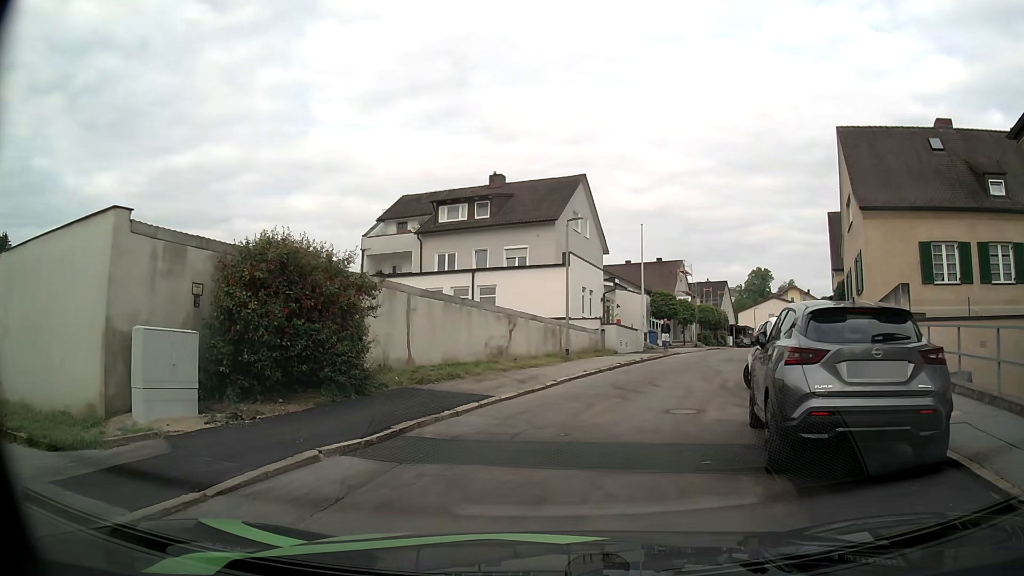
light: Day
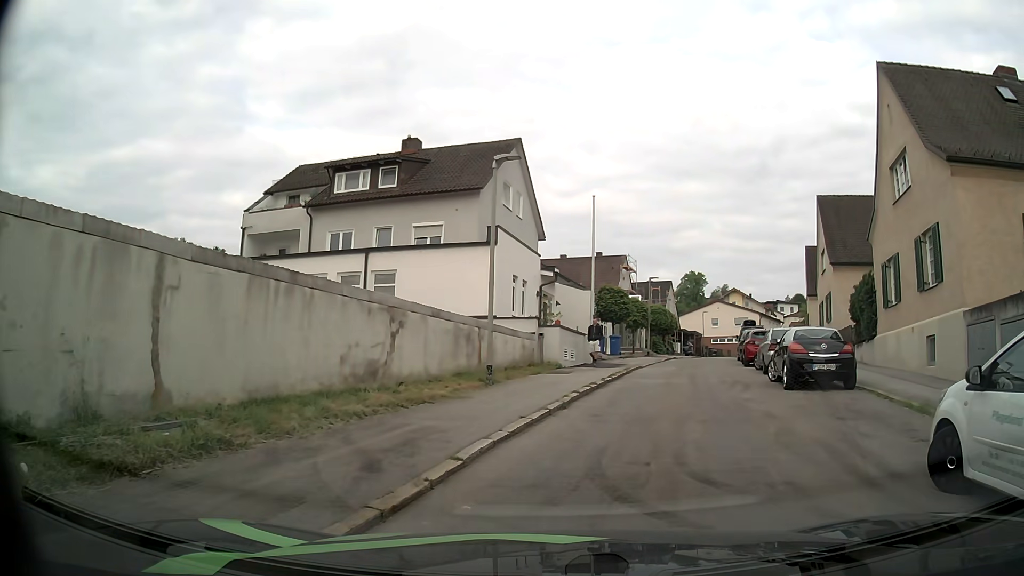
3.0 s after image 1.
(+0.1, +9.1) m; +6°
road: residential
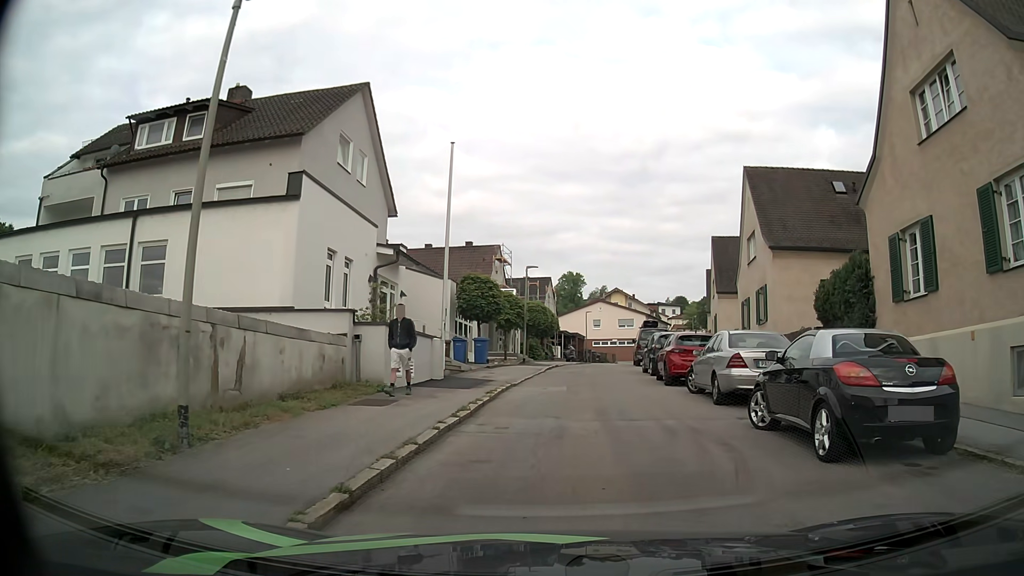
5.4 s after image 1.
(+0.8, +8.3) m; +10°
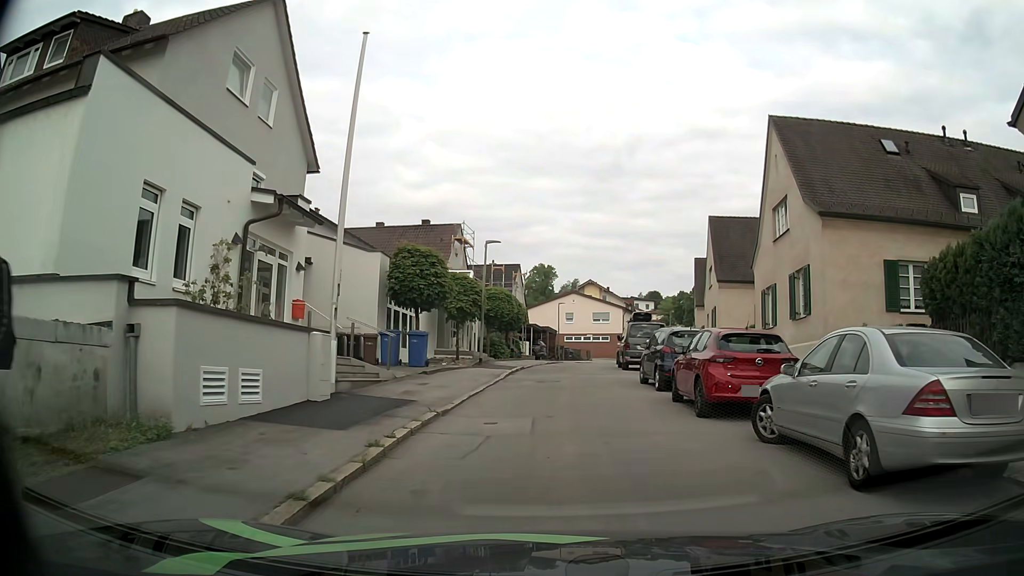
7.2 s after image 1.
(+0.2, +7.5) m; +3°
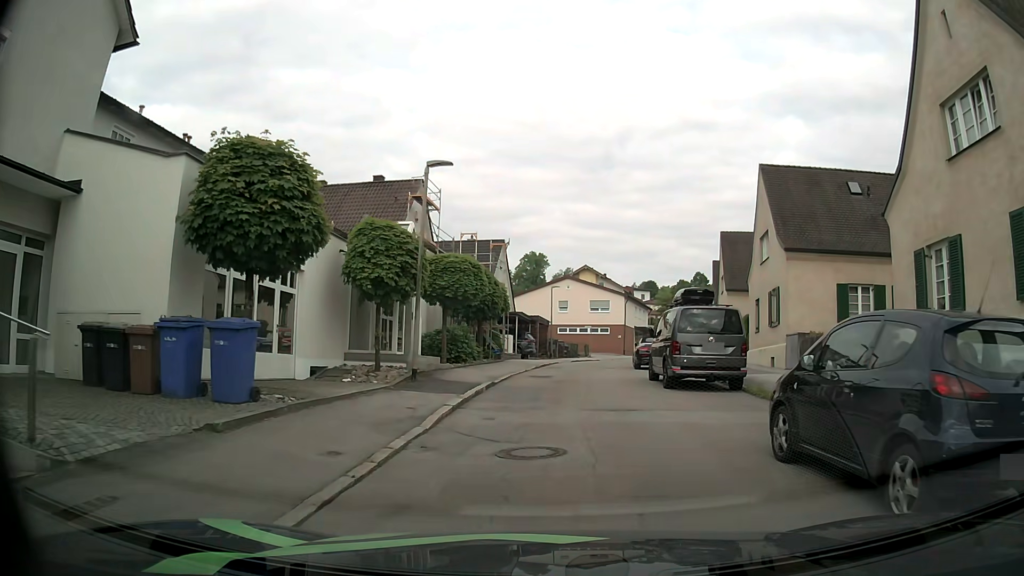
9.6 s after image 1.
(-0.1, +11.9) m; 0°
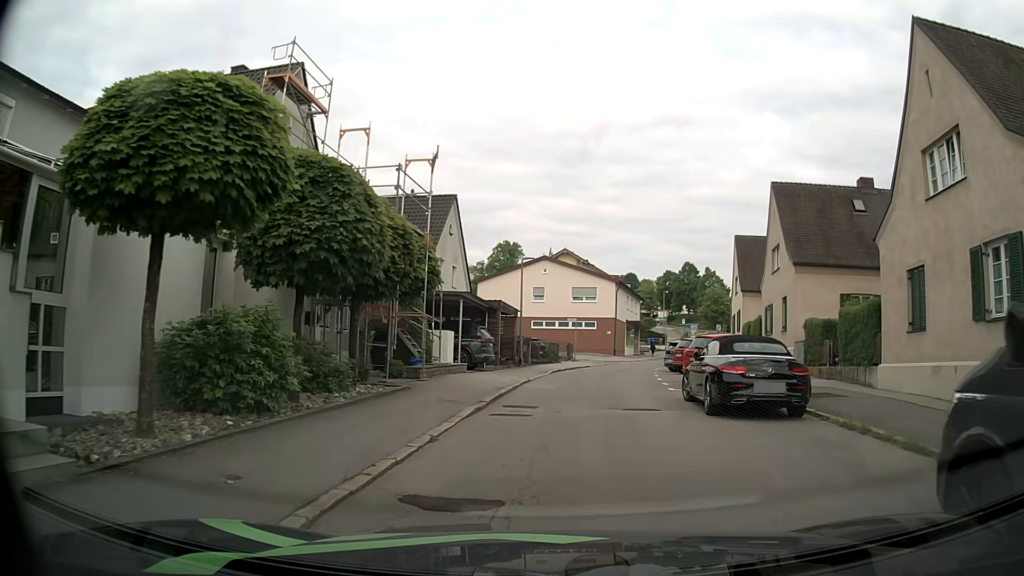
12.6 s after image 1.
(+0.5, +16.0) m; +3°
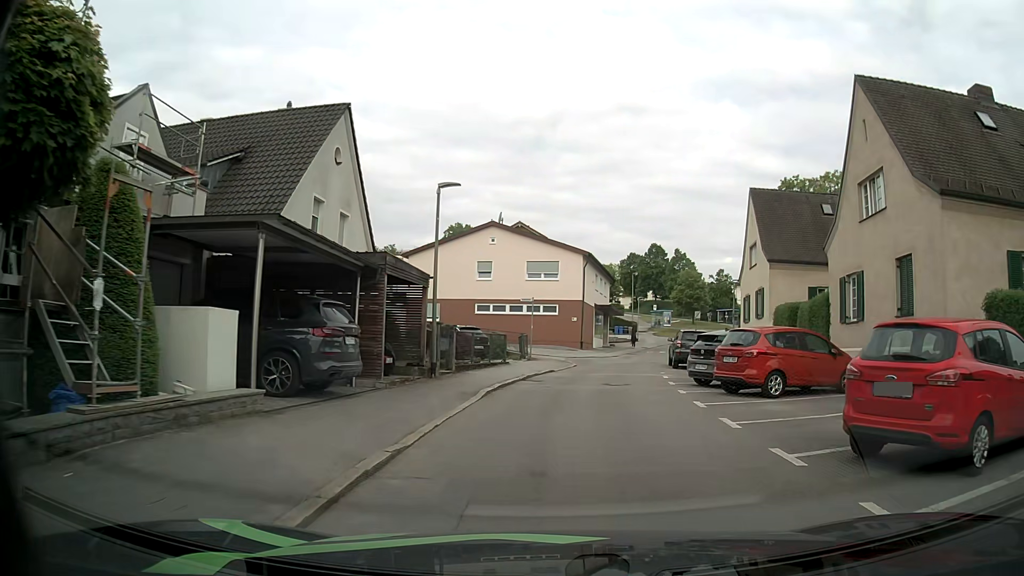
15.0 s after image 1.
(+0.5, +14.0) m; +4°
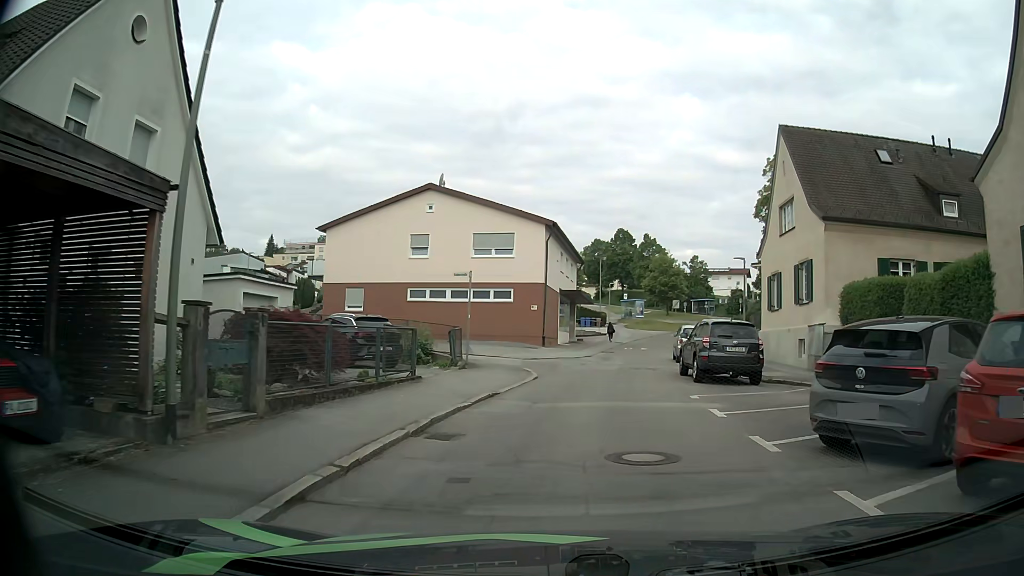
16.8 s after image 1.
(+0.3, +11.2) m; +3°
(0, +10) (+1, +20) (+3, +30) (+5, +40) (+8, +49) (+11, +59) (+15, +68) (+22, +75) (+31, +77) (+40, +72) m
